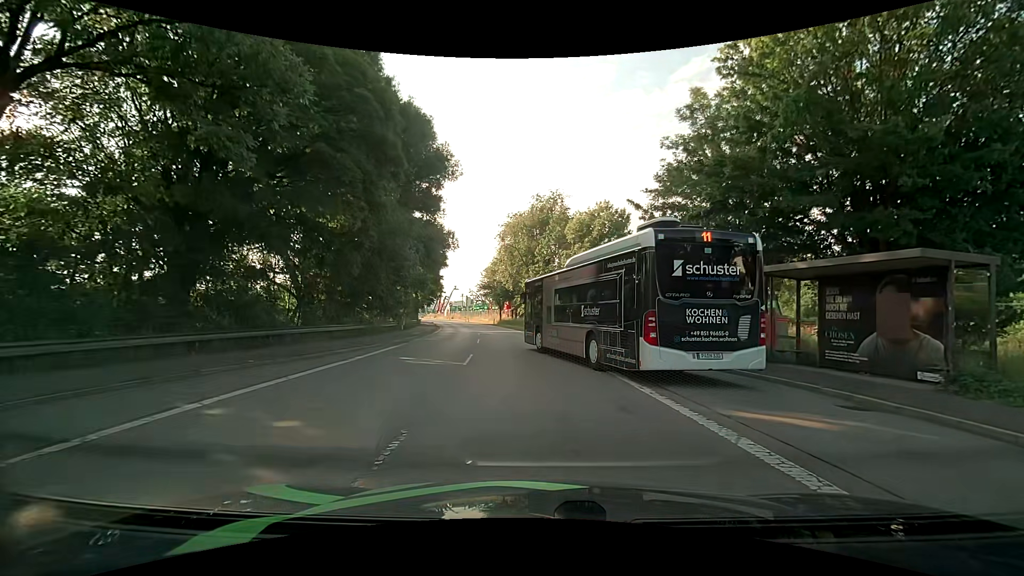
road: primary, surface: asphalt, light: Day
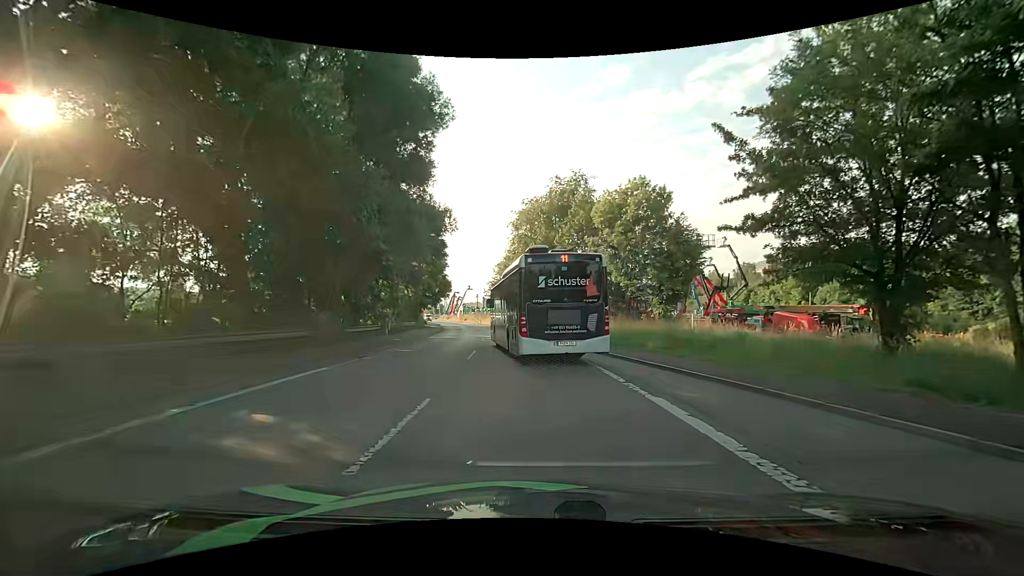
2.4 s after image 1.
(+0.1, +9.9) m; 0°
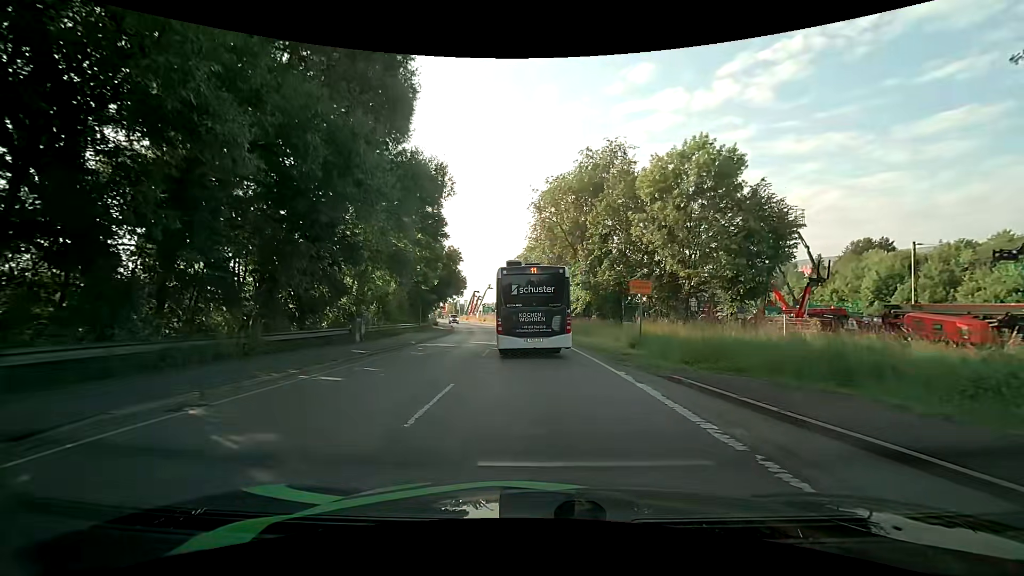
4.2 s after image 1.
(-0.3, +10.3) m; -3°
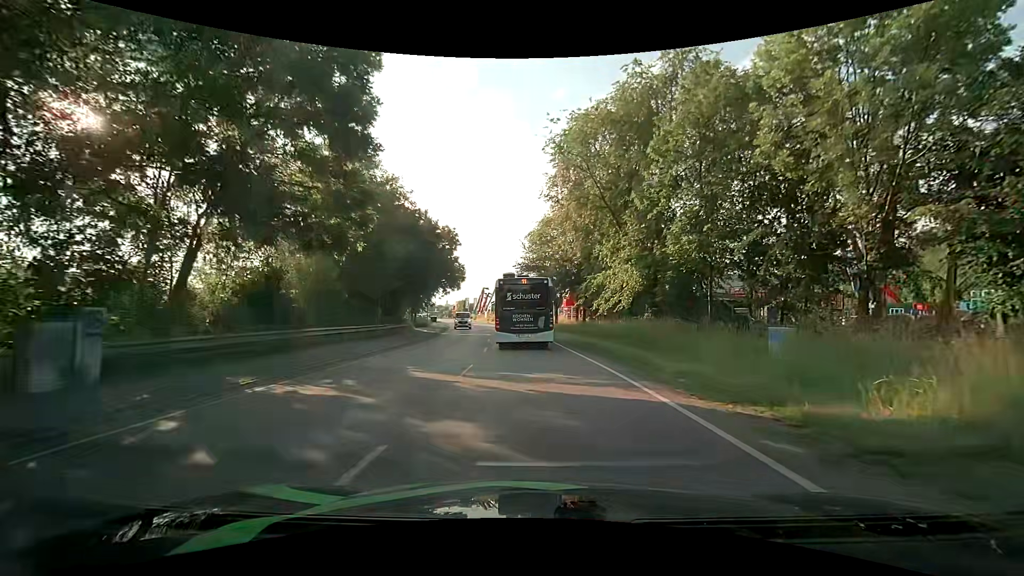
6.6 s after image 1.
(-0.1, +17.1) m; -1°
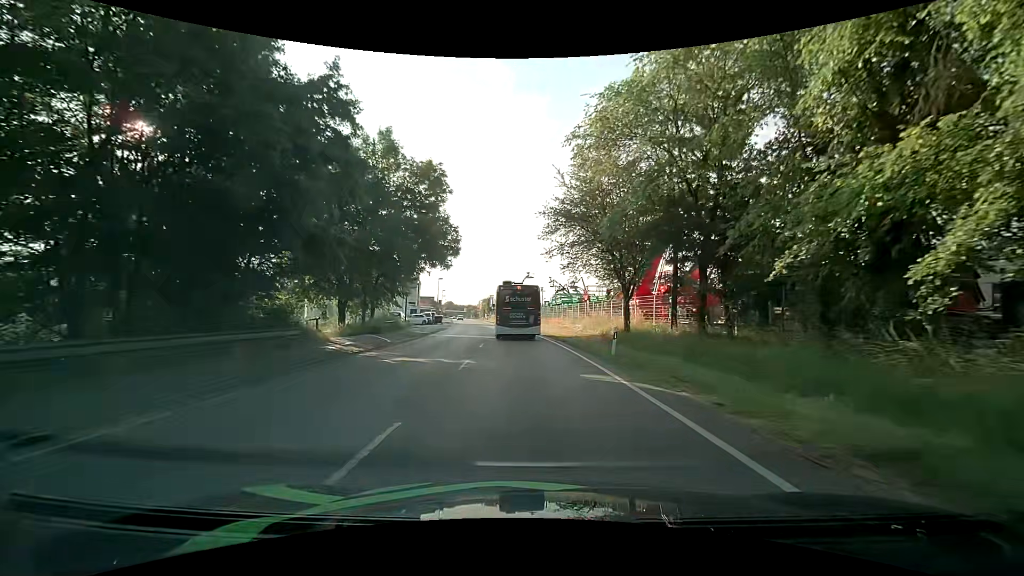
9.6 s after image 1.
(-1.0, +26.3) m; -4°
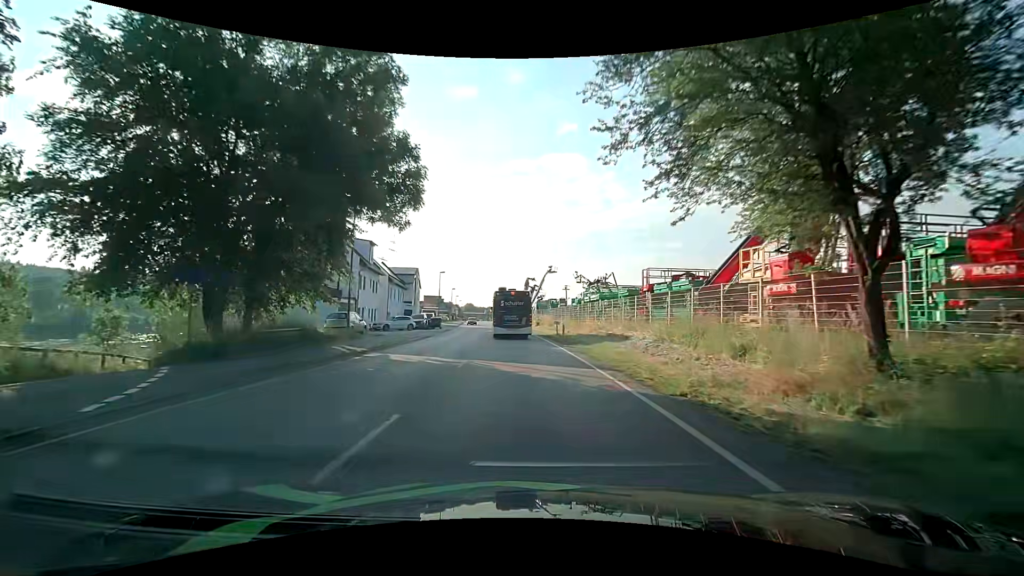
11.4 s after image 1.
(-0.1, +17.8) m; -3°
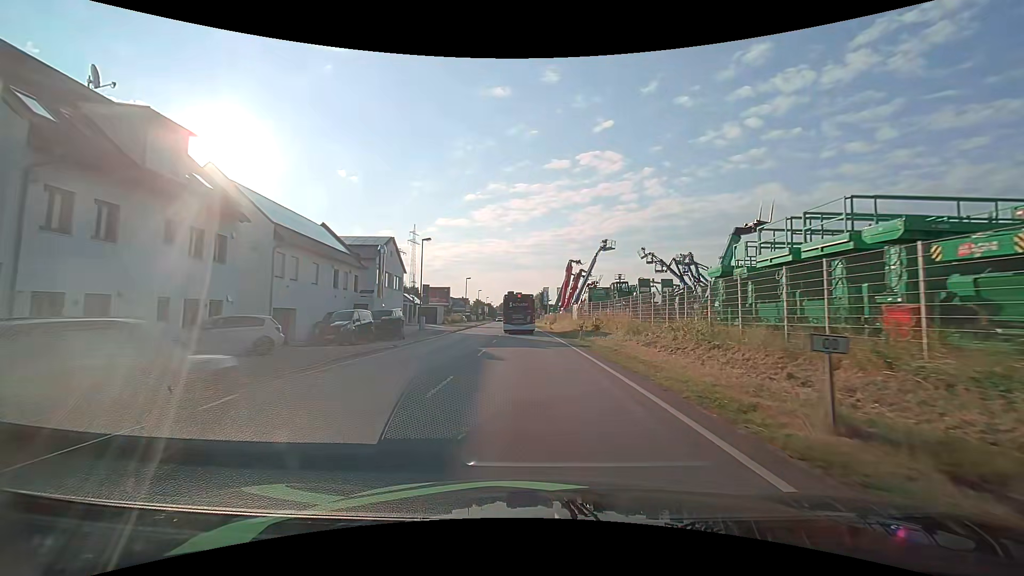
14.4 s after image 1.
(-0.8, +32.1) m; -3°
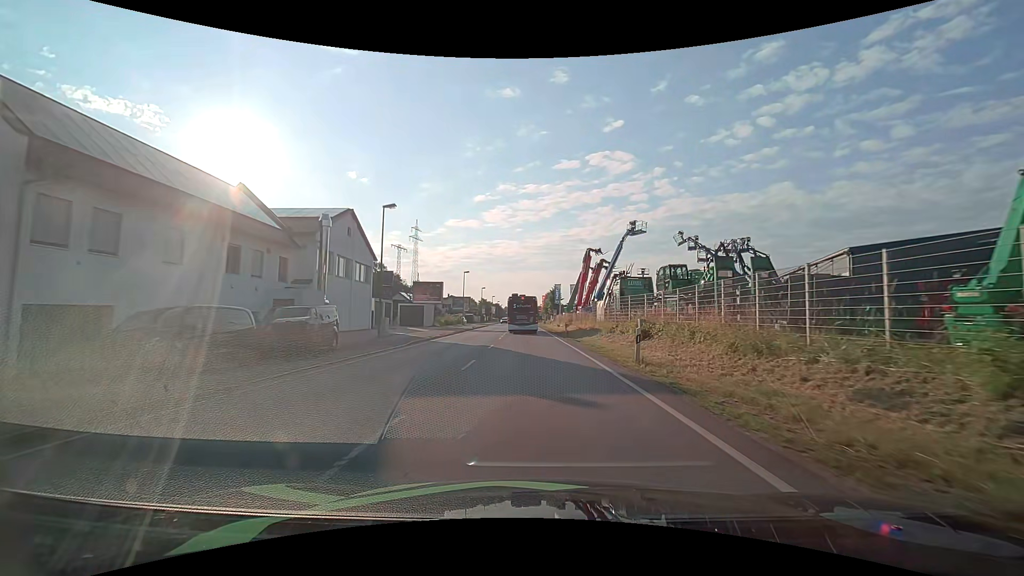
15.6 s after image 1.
(-0.1, +13.6) m; -1°
(0, +10) (0, +20) (0, +30) (-1, +40) (-1, +50) (-1, +60) (-2, +70) (-2, +80) (-2, +90) (-2, +100) m
